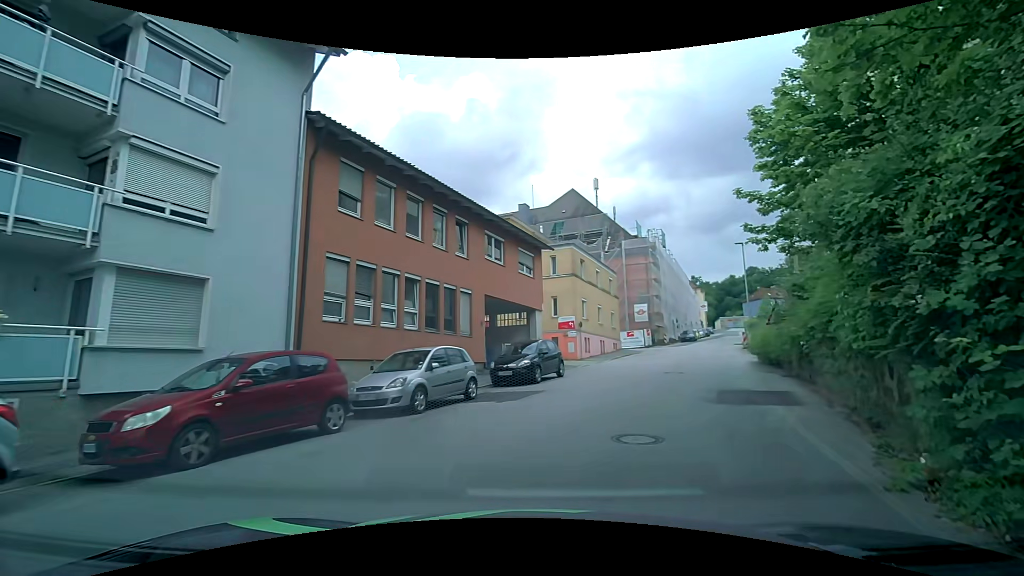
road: residential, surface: asphalt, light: Day
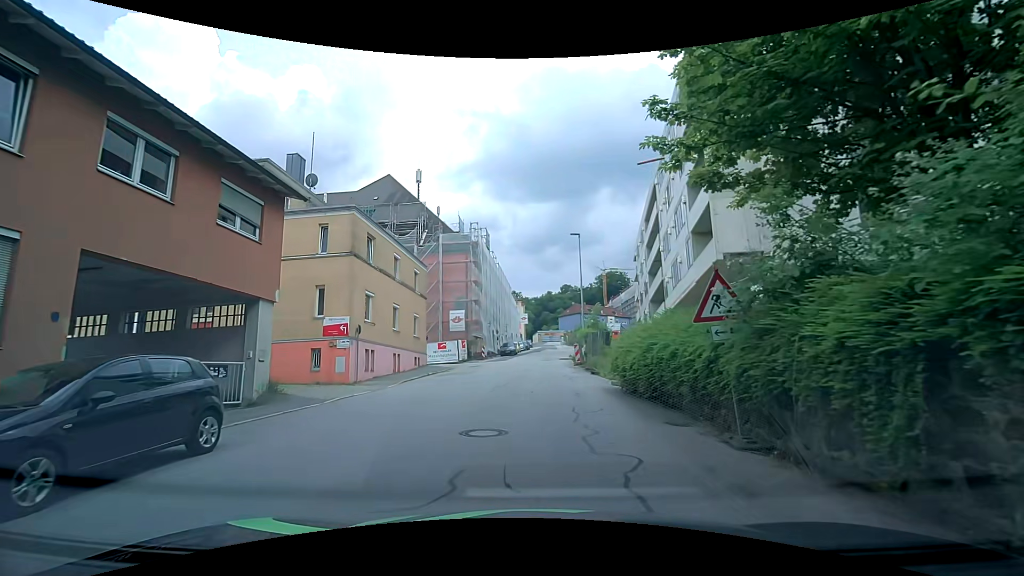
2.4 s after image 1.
(+2.5, +11.0) m; +21°
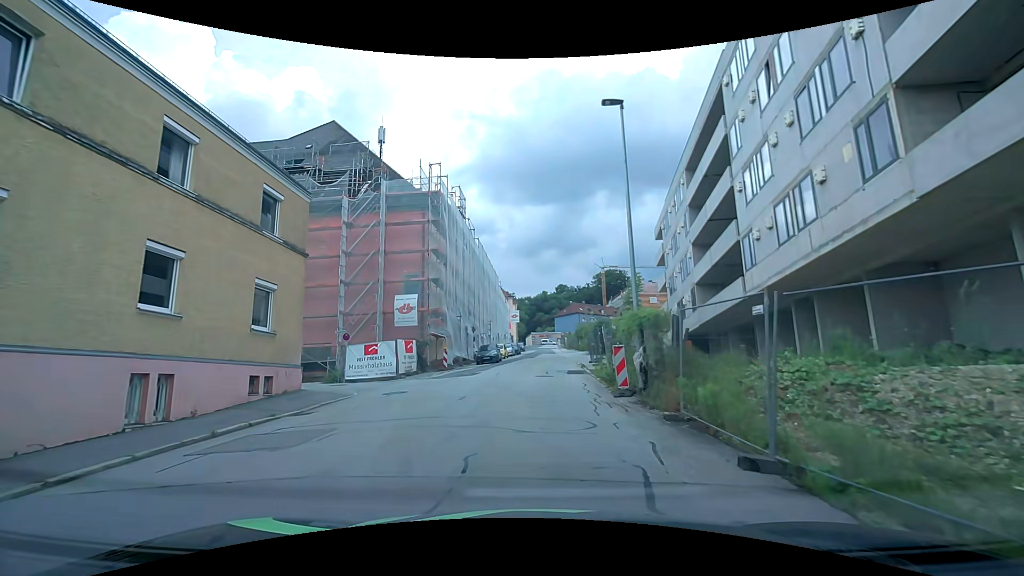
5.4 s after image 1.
(+0.3, +17.7) m; +1°
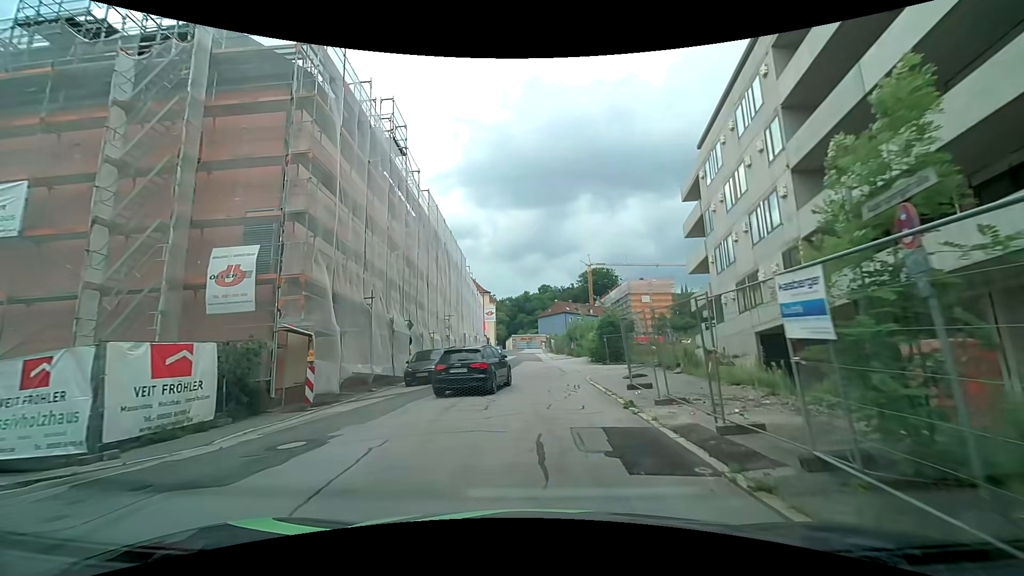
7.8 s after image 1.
(+0.1, +17.2) m; +3°
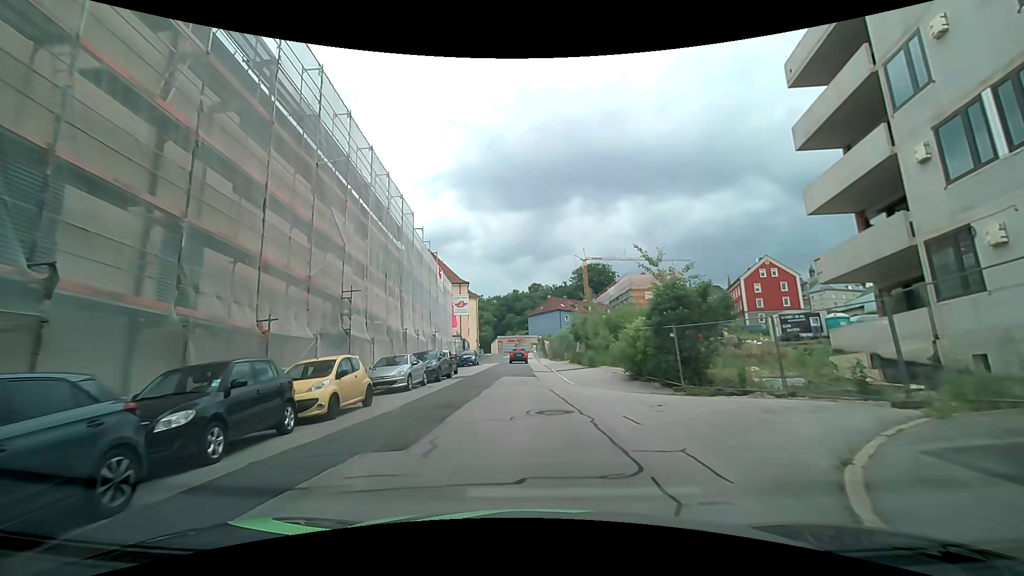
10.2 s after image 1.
(-0.2, +19.1) m; 0°
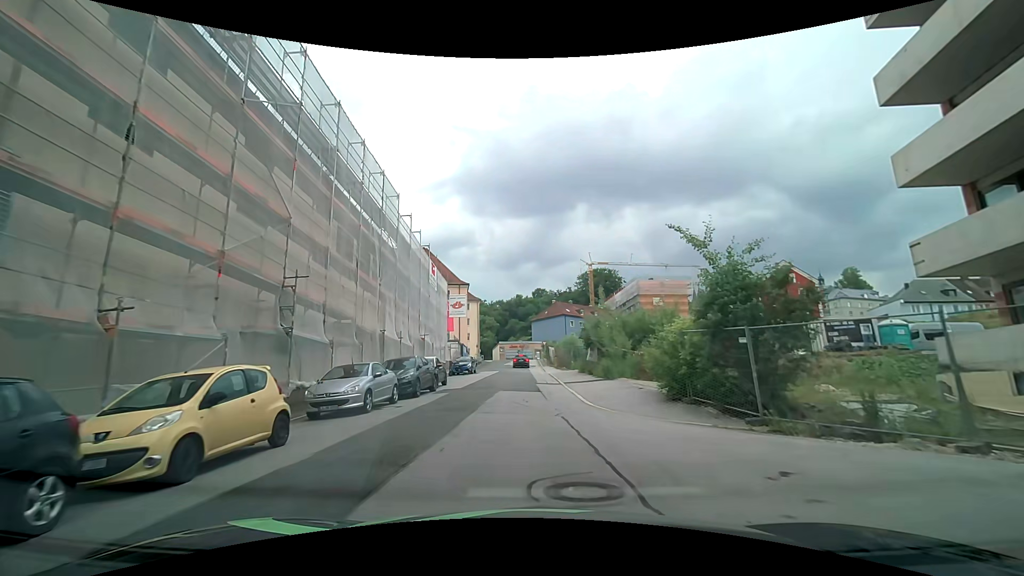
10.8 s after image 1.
(-0.1, +5.0) m; -1°
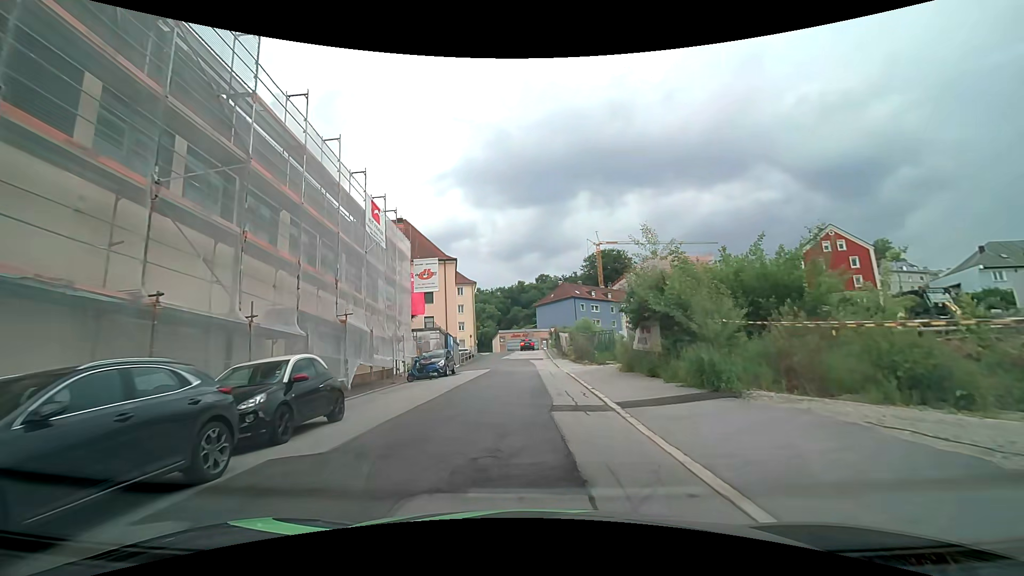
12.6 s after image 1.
(+0.3, +14.6) m; +1°
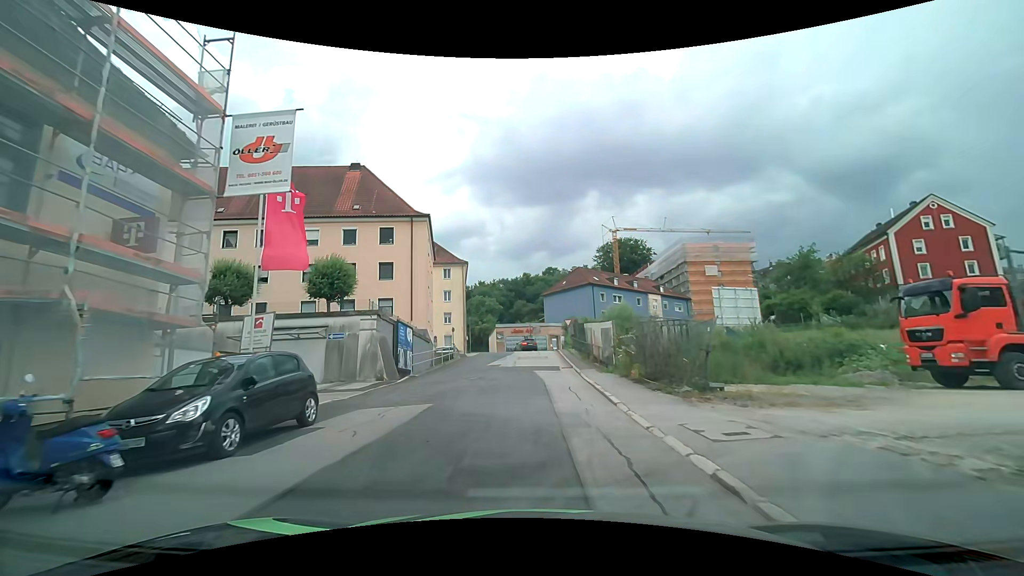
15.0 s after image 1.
(-0.6, +19.3) m; -2°
(0, +10) (0, +20) (0, +30) (0, +40) (+1, +50) (+4, +59) (+14, +62) (+24, +61) (+33, +58) (+43, +56) m
